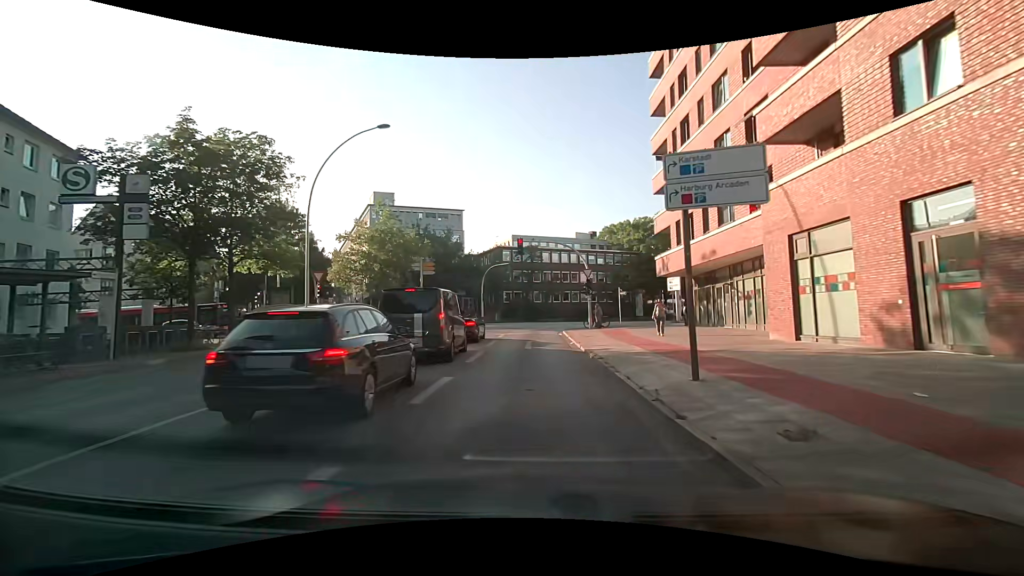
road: secondary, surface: asphalt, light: Day
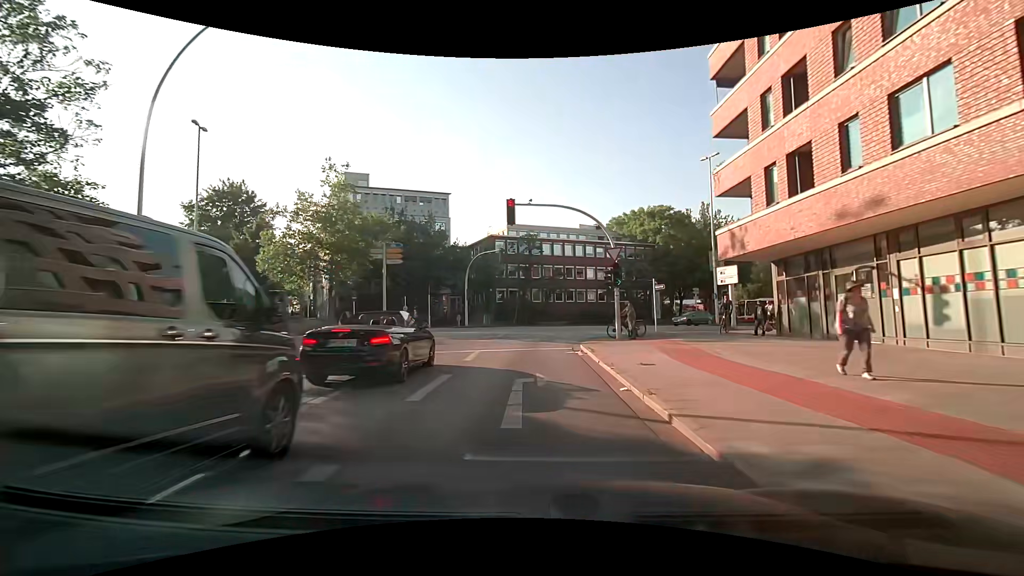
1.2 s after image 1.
(+0.1, +11.9) m; +1°
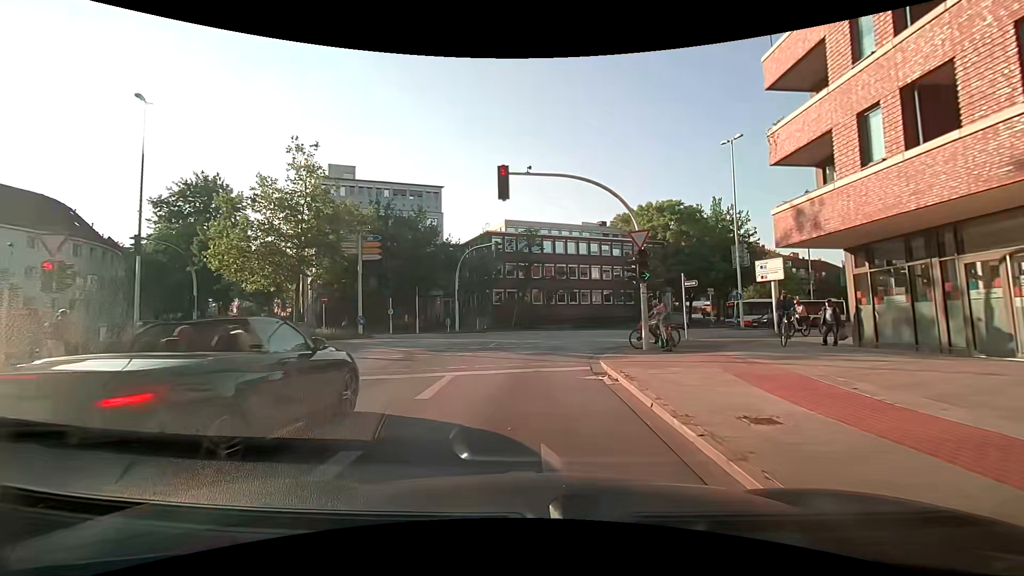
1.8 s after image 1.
(0.0, +5.4) m; +1°
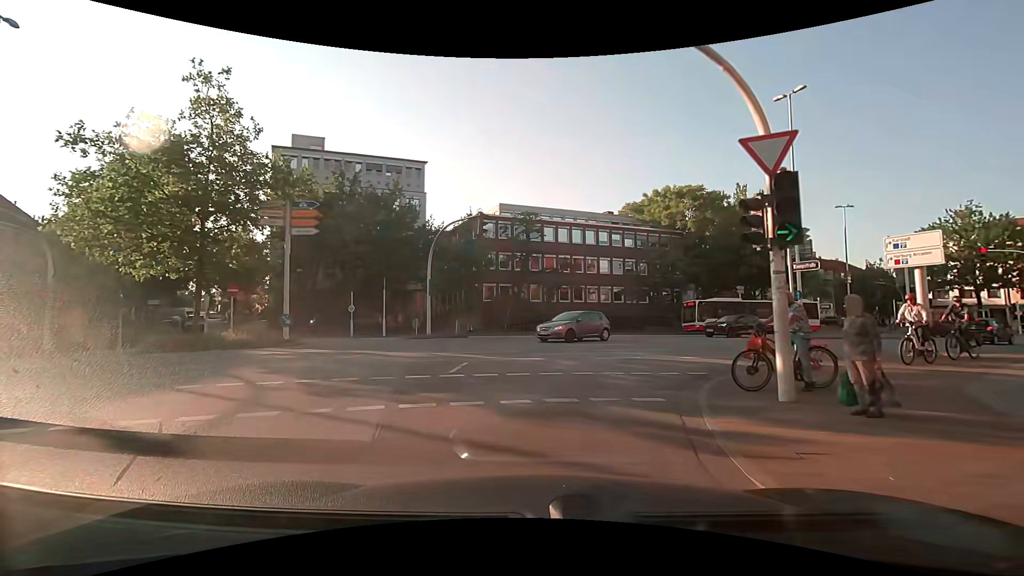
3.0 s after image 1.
(-0.1, +9.4) m; -1°
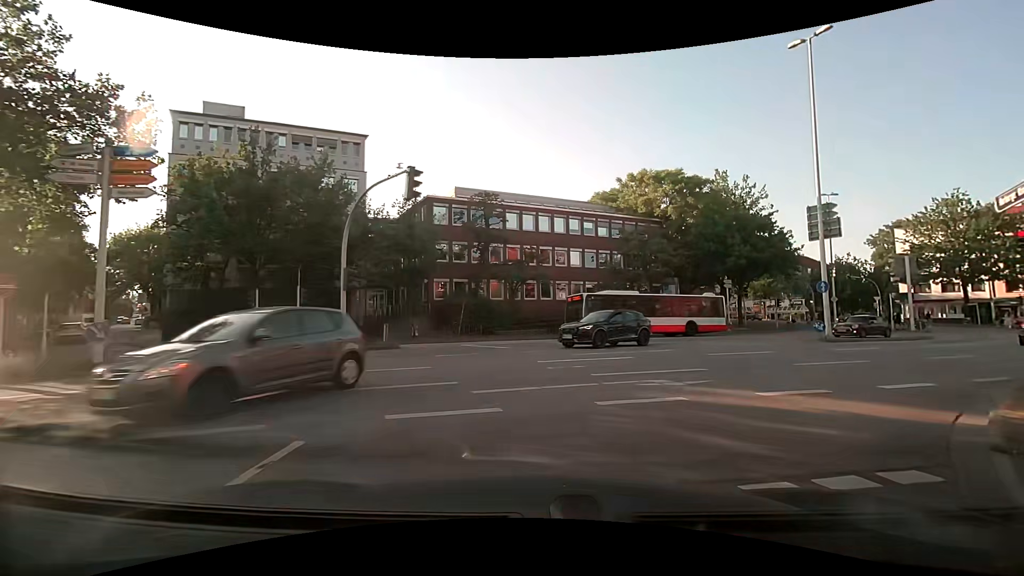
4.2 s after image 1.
(+0.1, +7.4) m; +3°
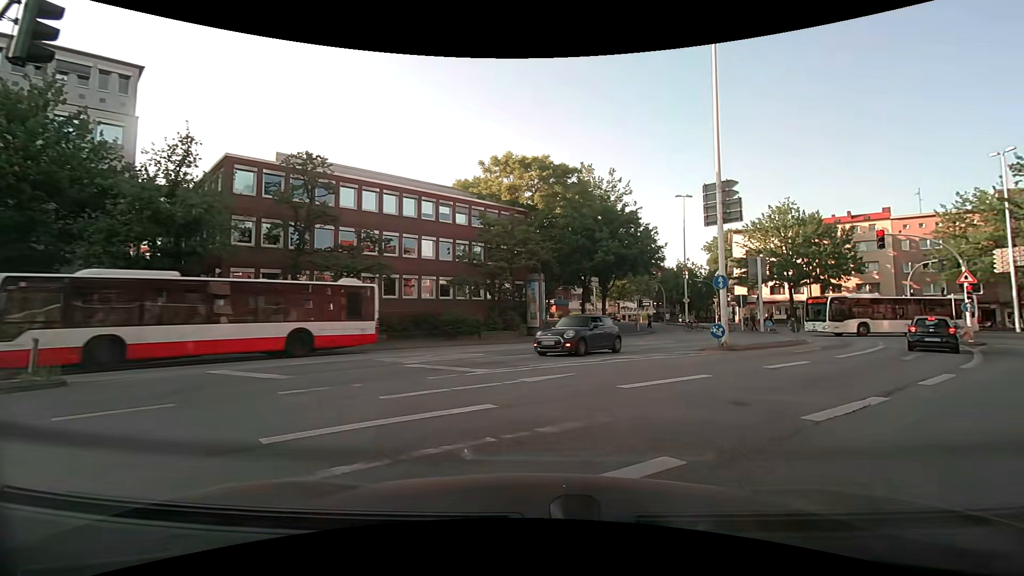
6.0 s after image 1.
(+1.0, +7.8) m; +16°
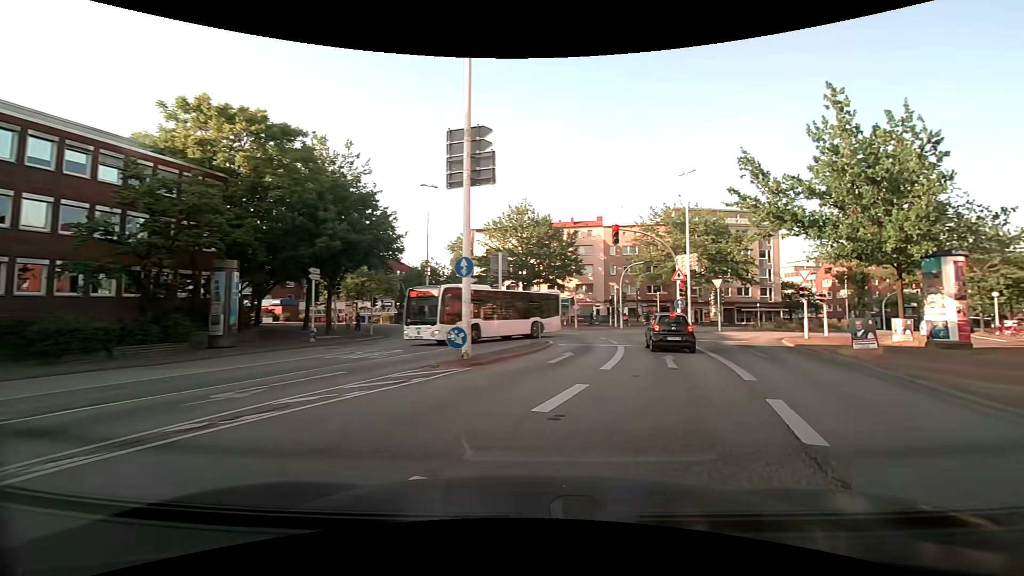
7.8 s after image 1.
(+1.7, +7.6) m; +28°
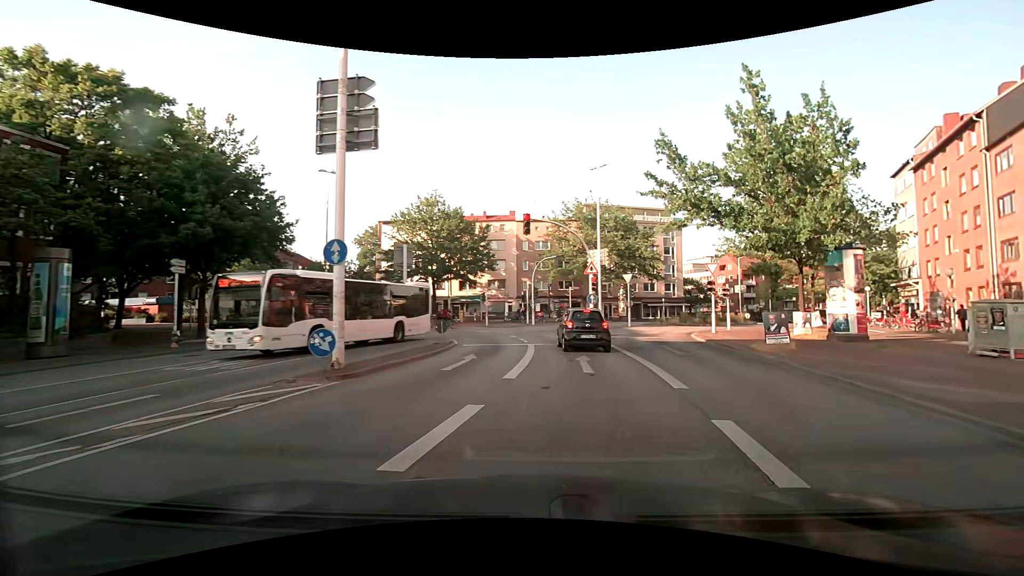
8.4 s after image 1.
(+0.2, +2.6) m; +10°
